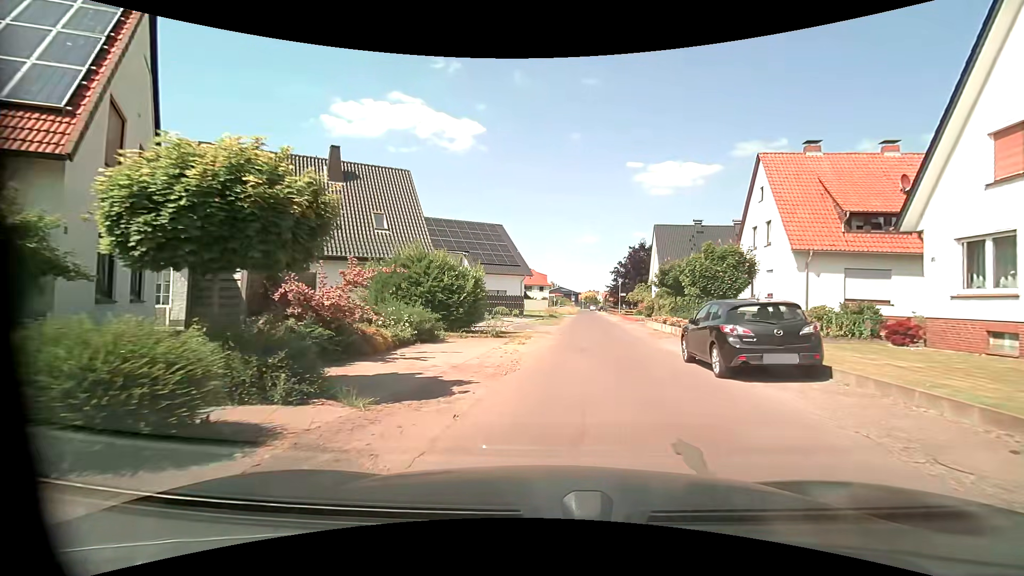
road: residential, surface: asphalt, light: Day
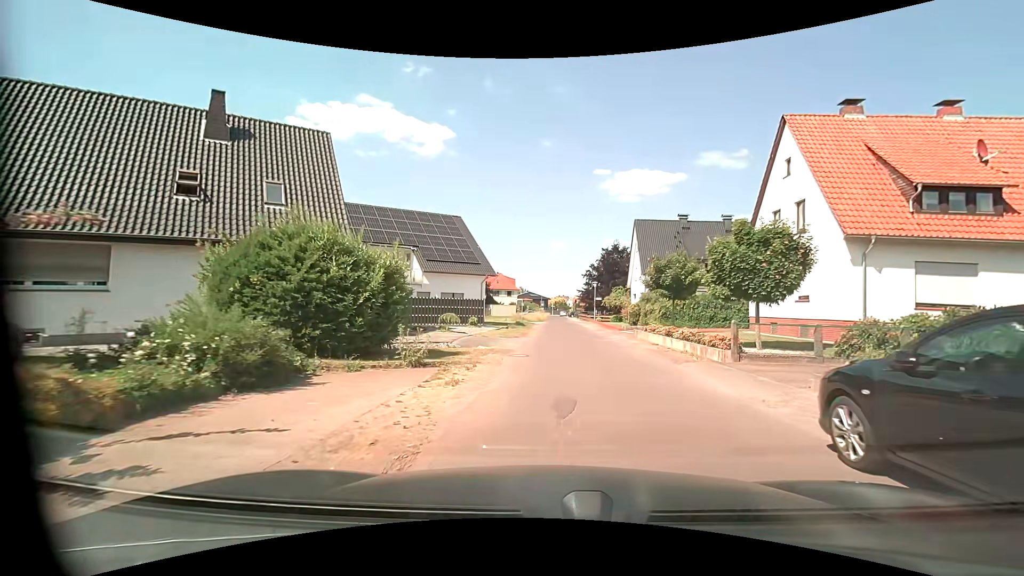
(+0.3, +7.7) m; +4°
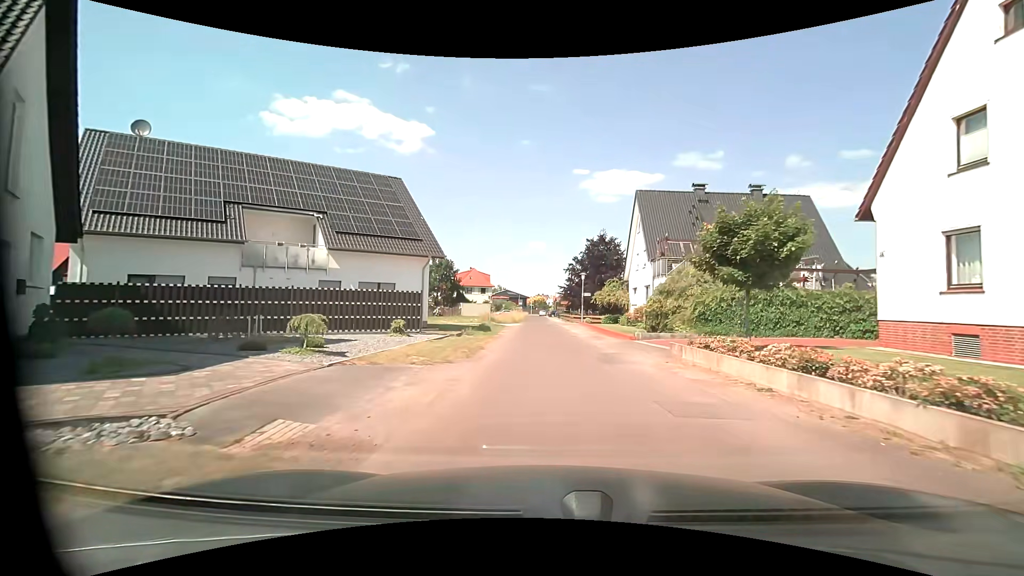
(+0.4, +12.5) m; +3°
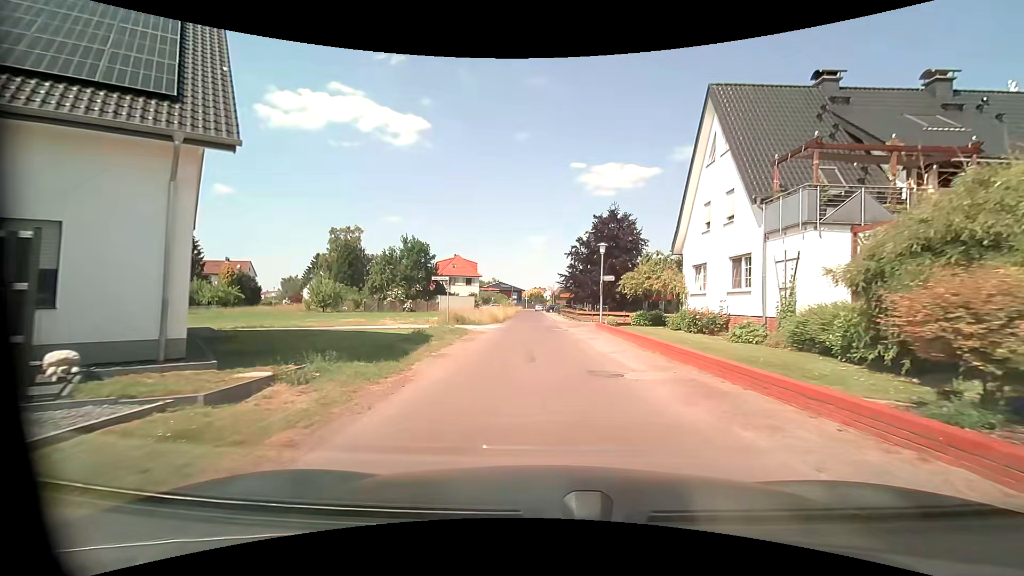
(0.0, +17.7) m; 0°
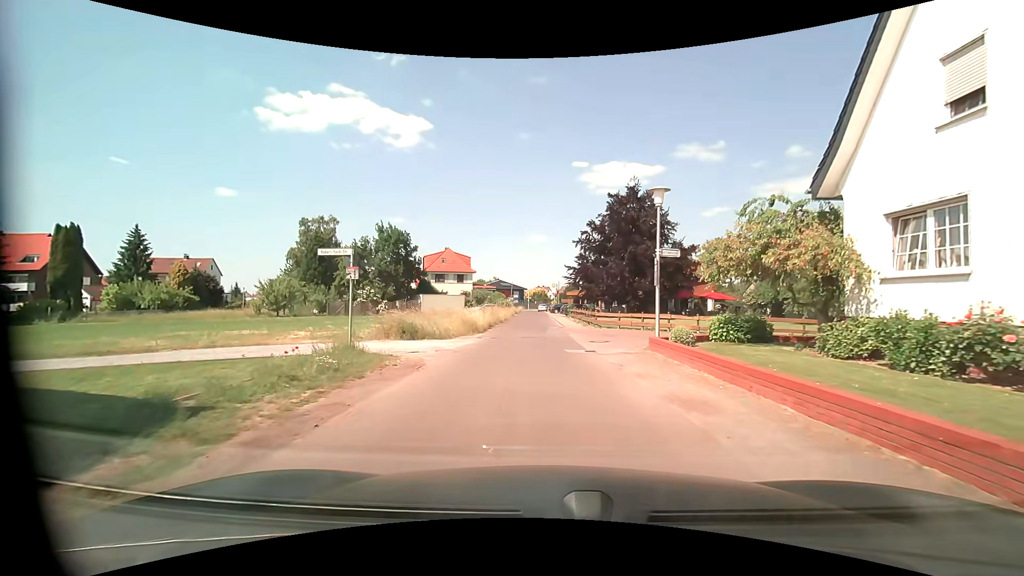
(-0.1, +13.2) m; 0°
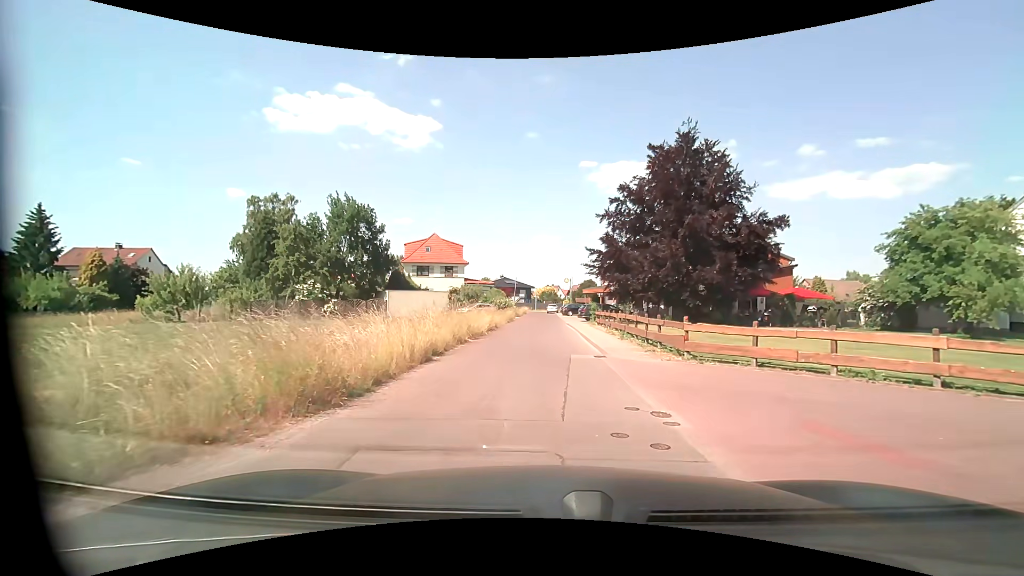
(-0.2, +17.3) m; -2°
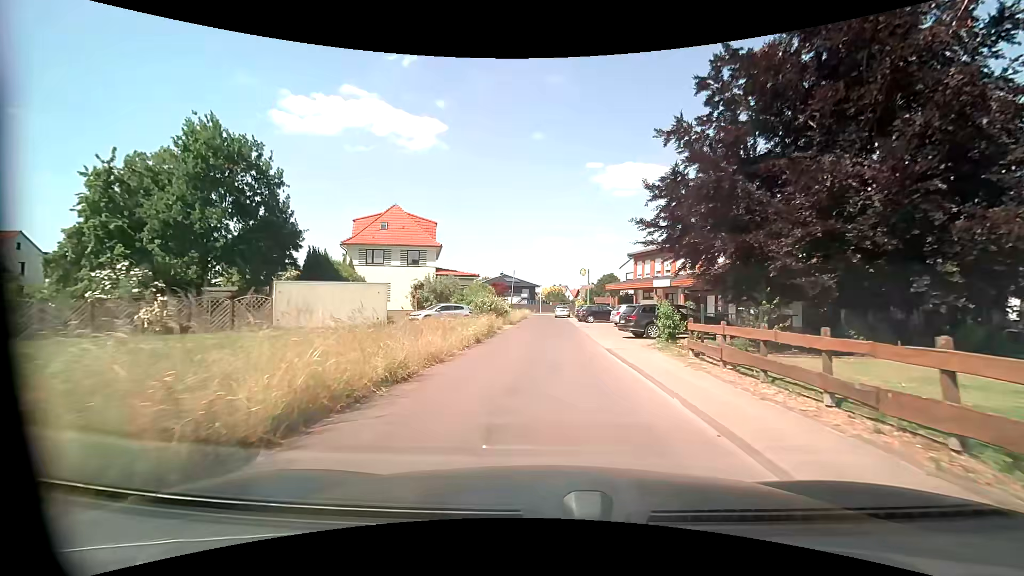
(+0.2, +20.9) m; 0°
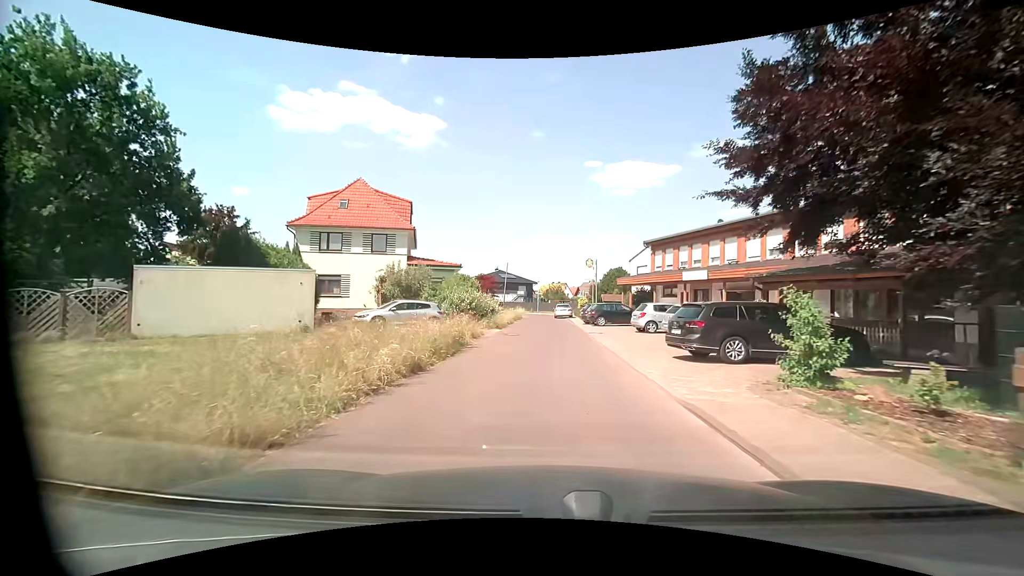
(0.0, +9.0) m; 0°
(0, +10) (0, +20) (0, +30) (0, +40) (-1, +50) (-1, +60) (-3, +70) (-6, +79) (-12, +88) (-17, +96) m
